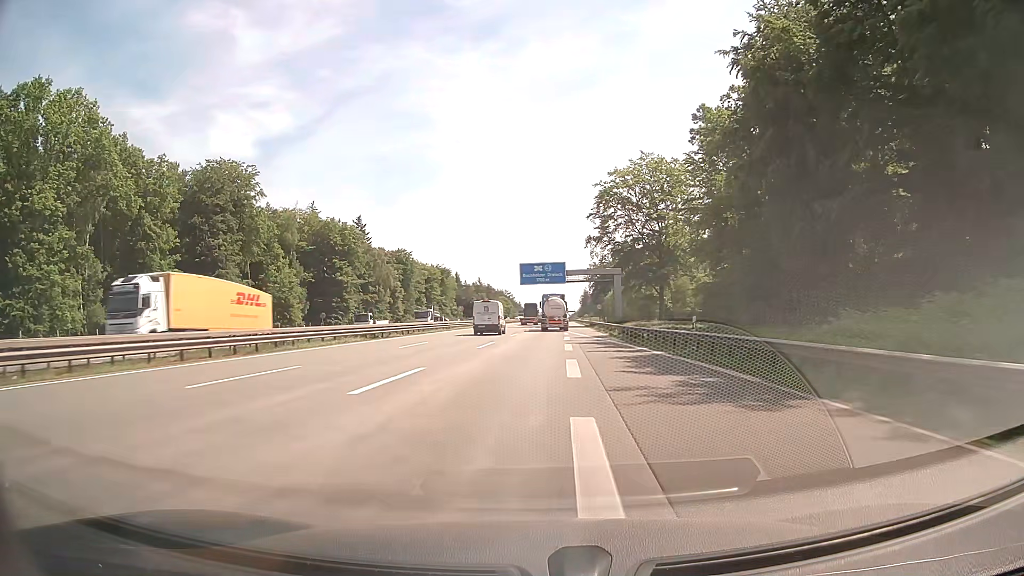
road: motorway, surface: concrete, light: Day
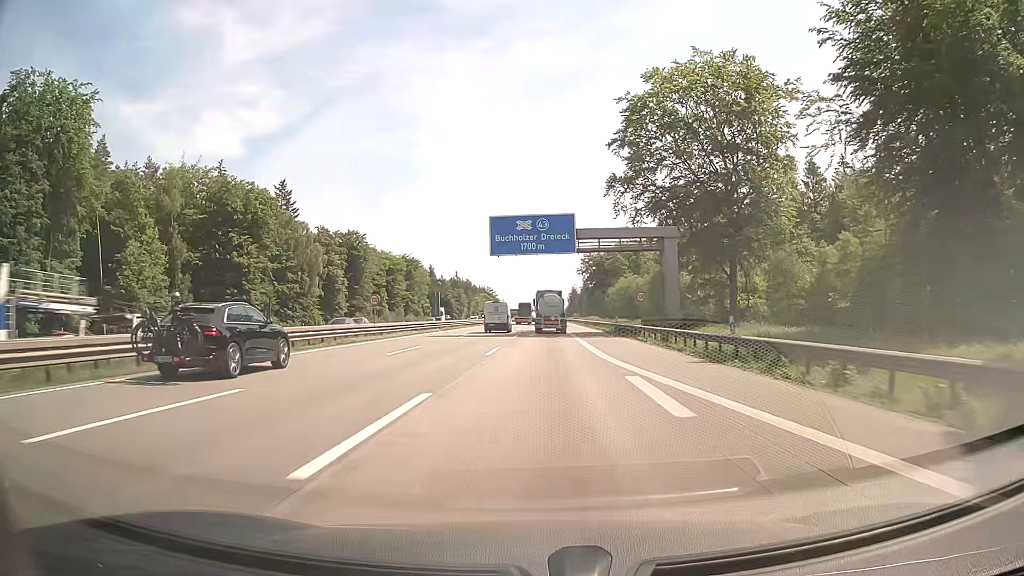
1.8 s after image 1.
(+0.2, +42.3) m; +1°
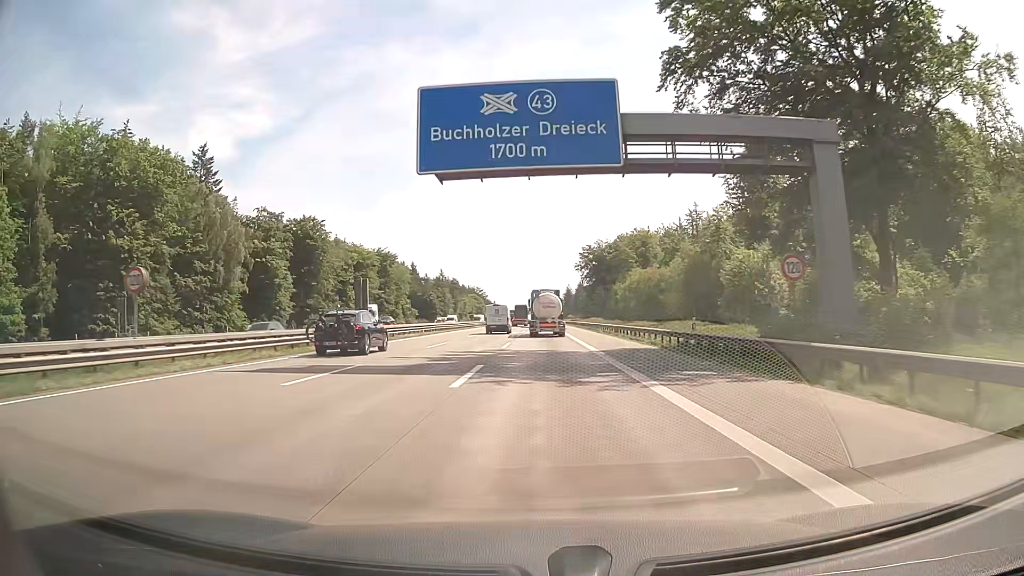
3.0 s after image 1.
(+0.2, +28.5) m; +1°
(0, +10) (0, +20) (0, +30) (0, +40) (-1, +50) (-1, +60) (-1, +70) (-1, +80) (-2, +90) (-2, +100) m
